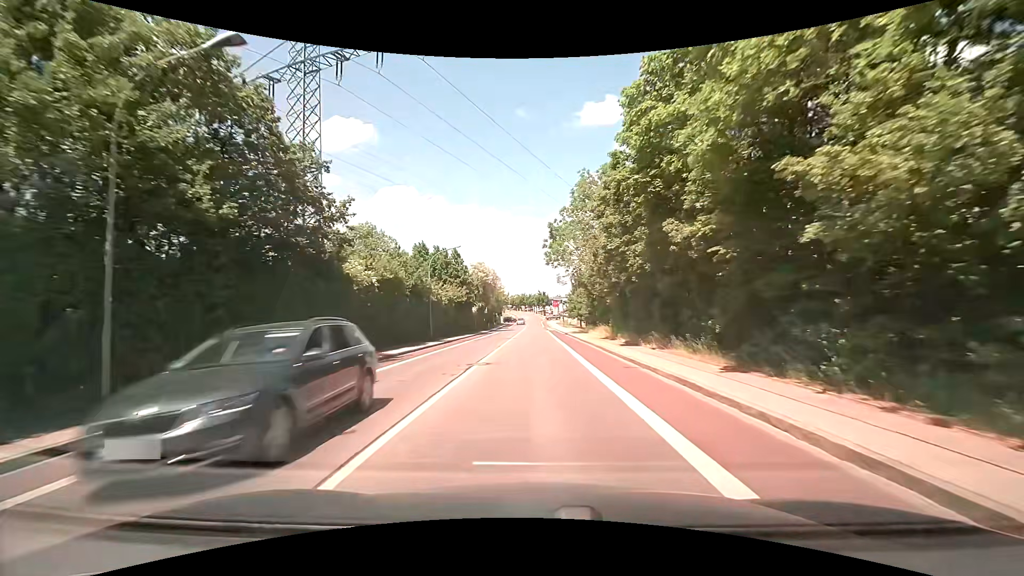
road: tertiary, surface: asphalt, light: Day
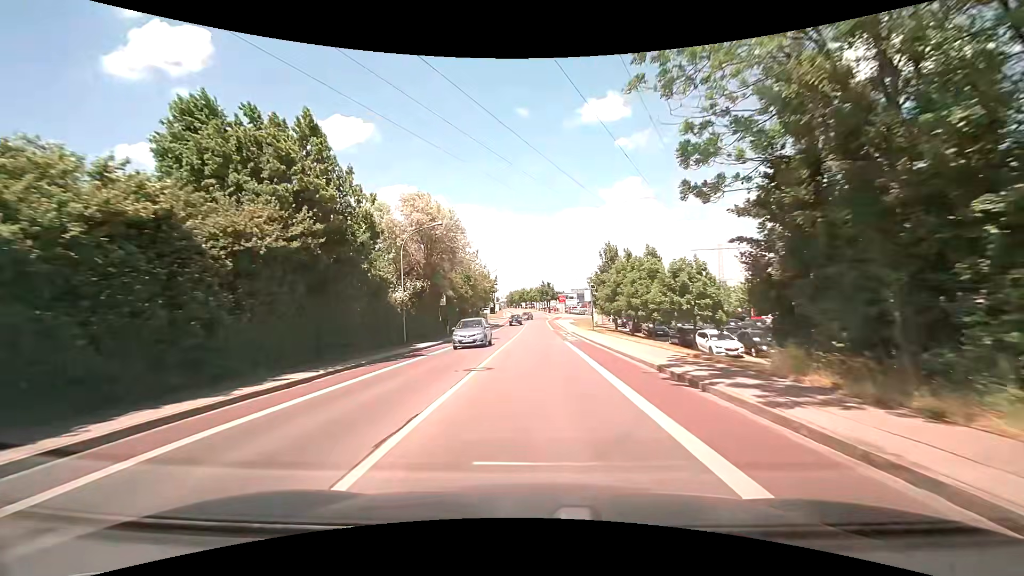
(0.0, +37.9) m; 0°
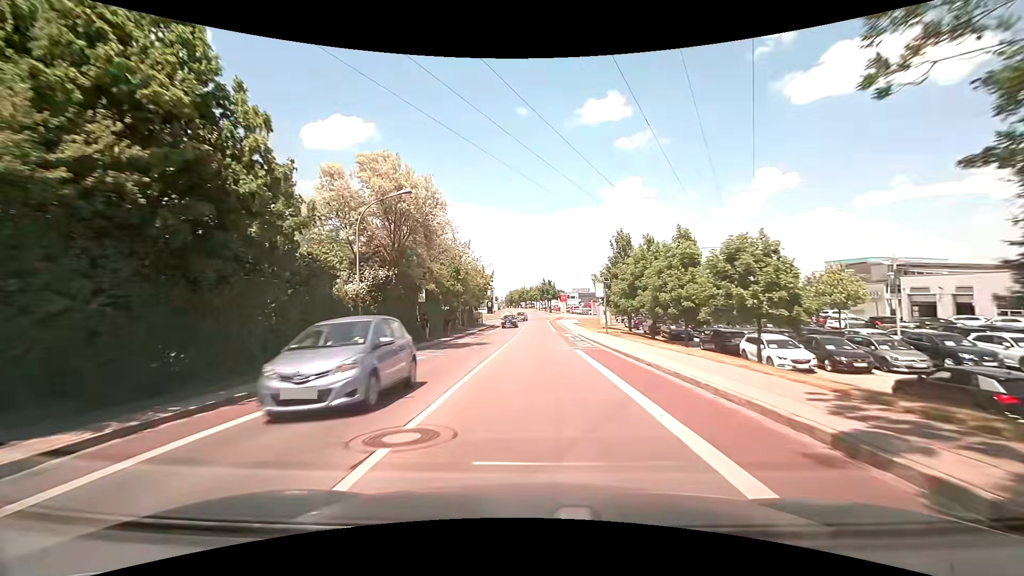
(0.0, +7.7) m; 0°
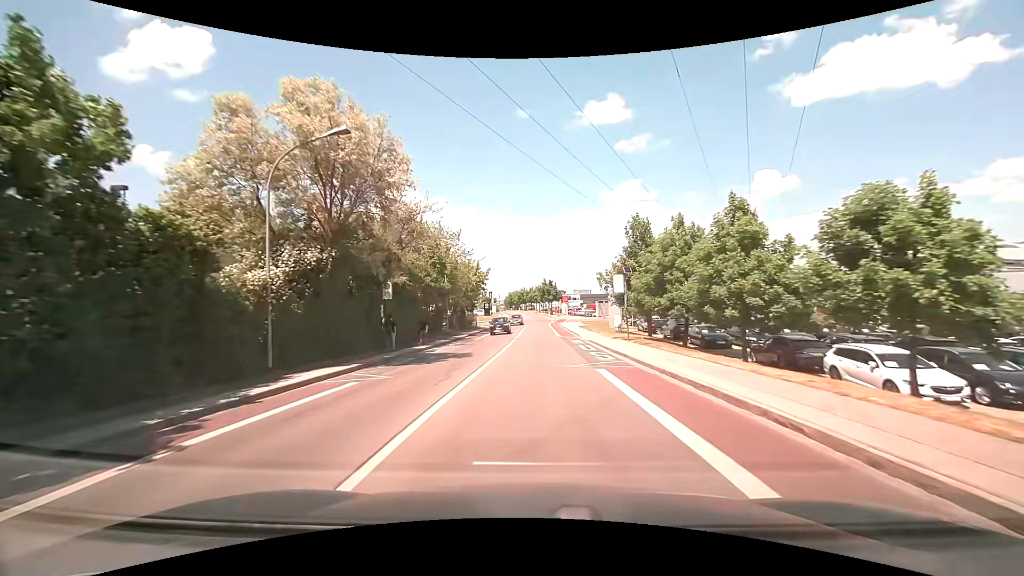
(+0.1, +7.7) m; 0°
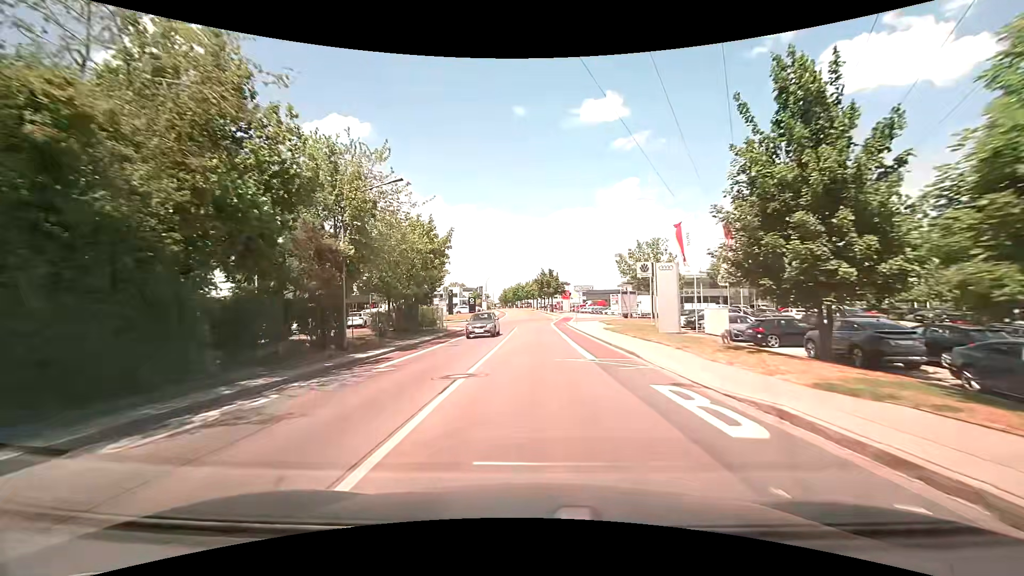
(+0.1, +23.1) m; 0°
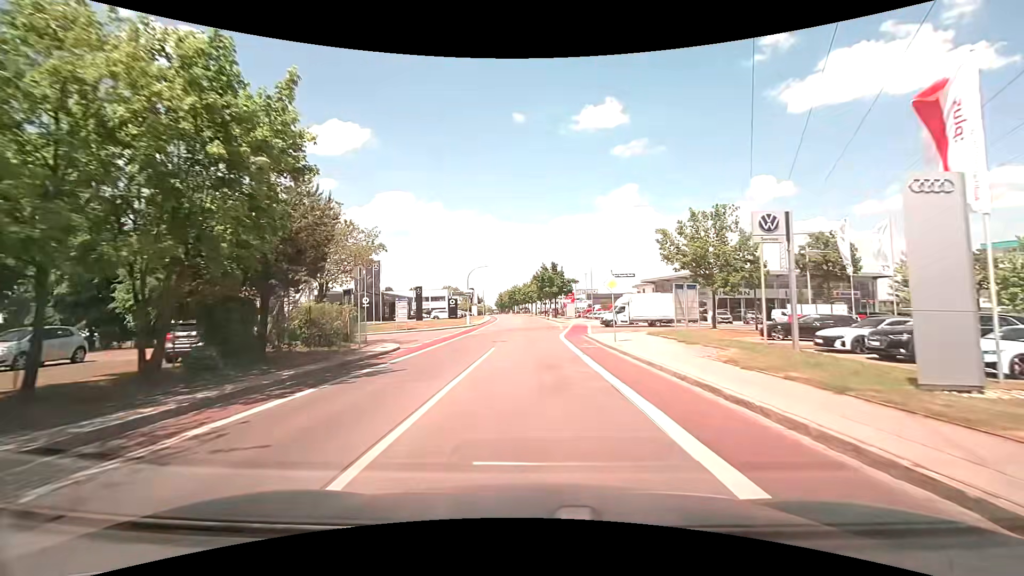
(+0.1, +21.3) m; +1°
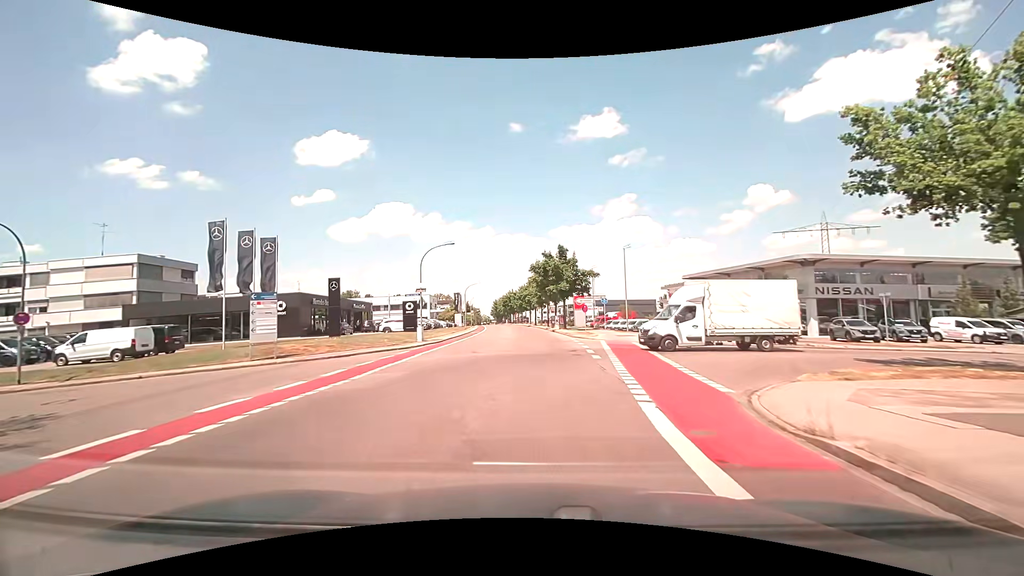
(-0.1, +25.2) m; 0°
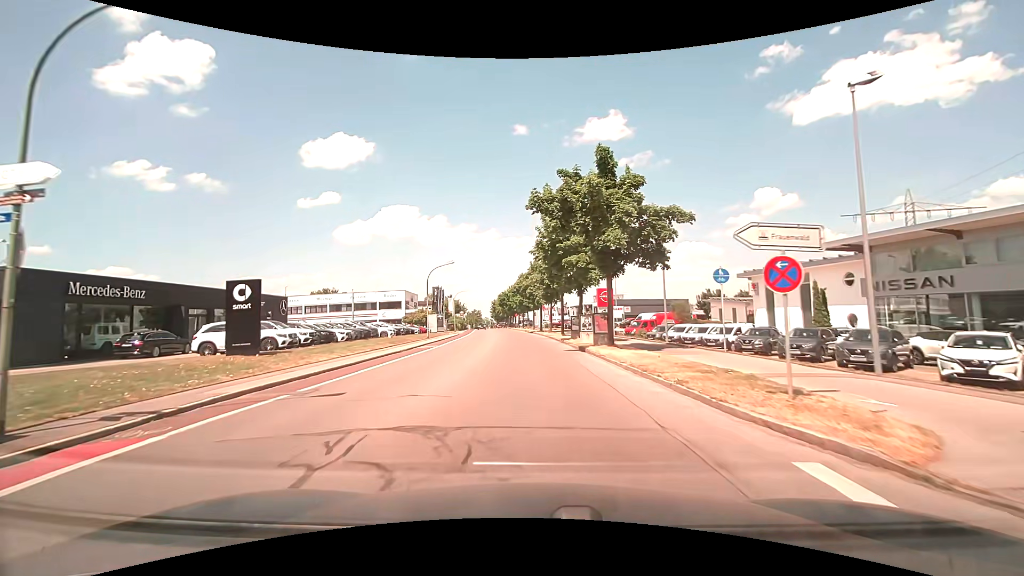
(-0.1, +29.4) m; -1°
(0, +10) (0, +20) (-1, +30) (-1, +40) (-2, +50) (-3, +60) (-4, +70) (-5, +80) (-6, +90) (-7, +100) m
